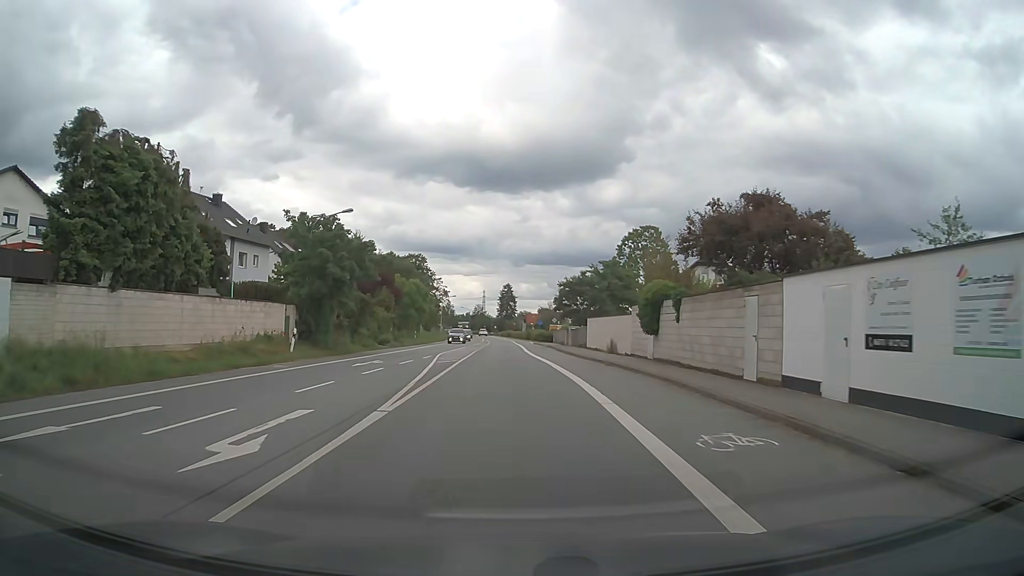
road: primary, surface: asphalt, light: Day
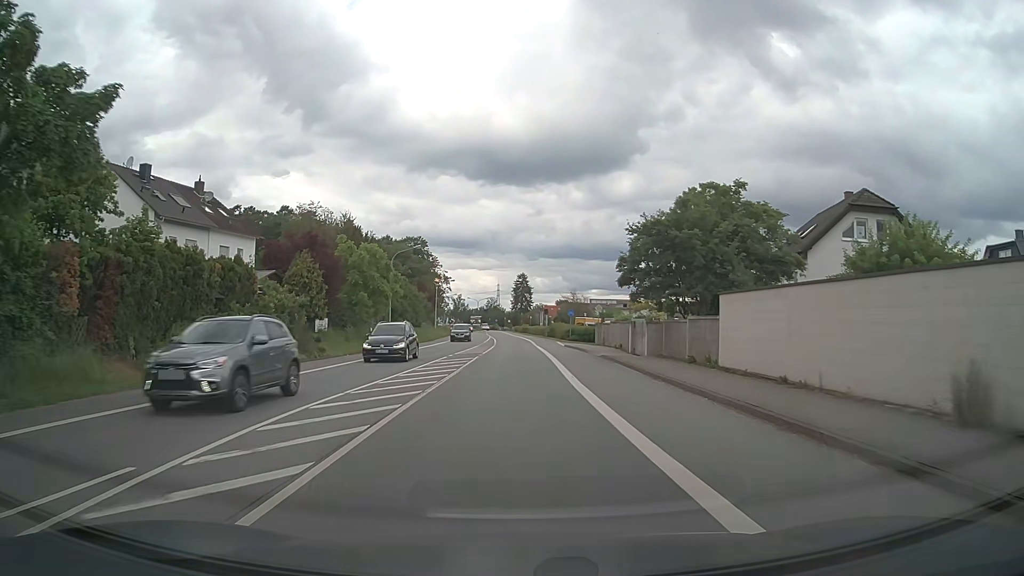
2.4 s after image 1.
(-0.3, +28.9) m; -1°
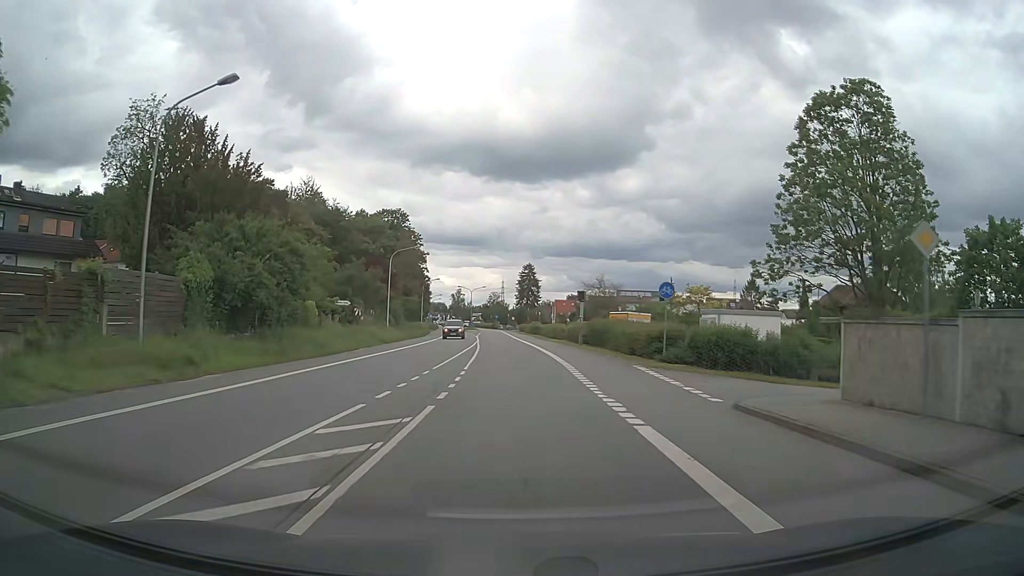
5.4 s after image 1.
(-0.2, +37.9) m; -1°
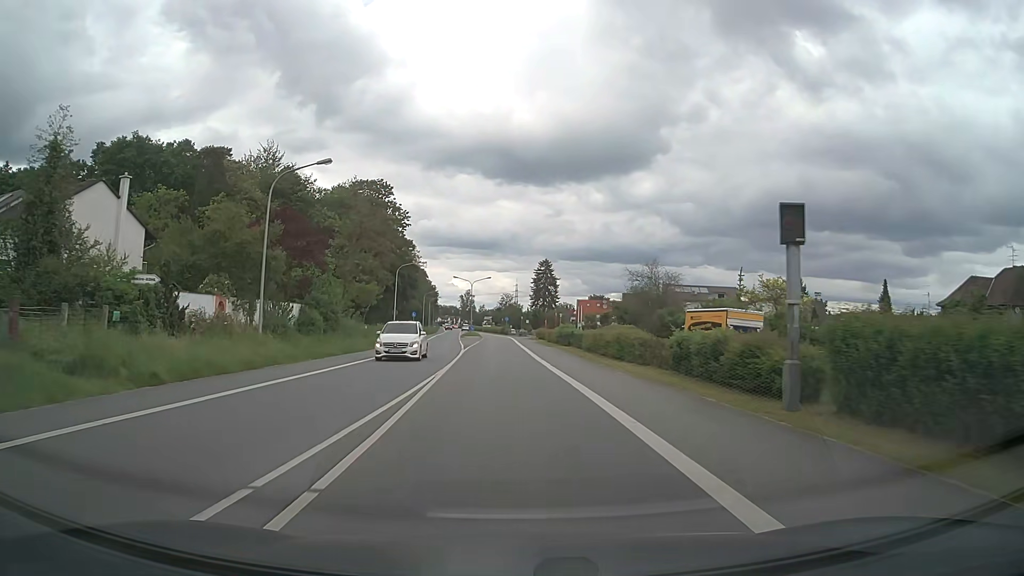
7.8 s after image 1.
(-0.2, +30.8) m; -1°
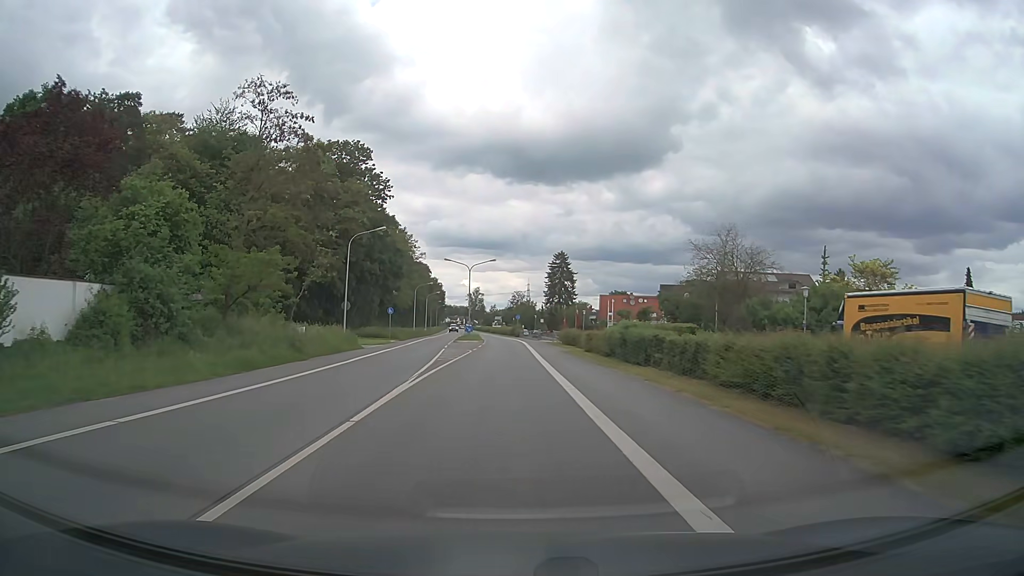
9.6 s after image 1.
(-0.2, +23.2) m; -1°
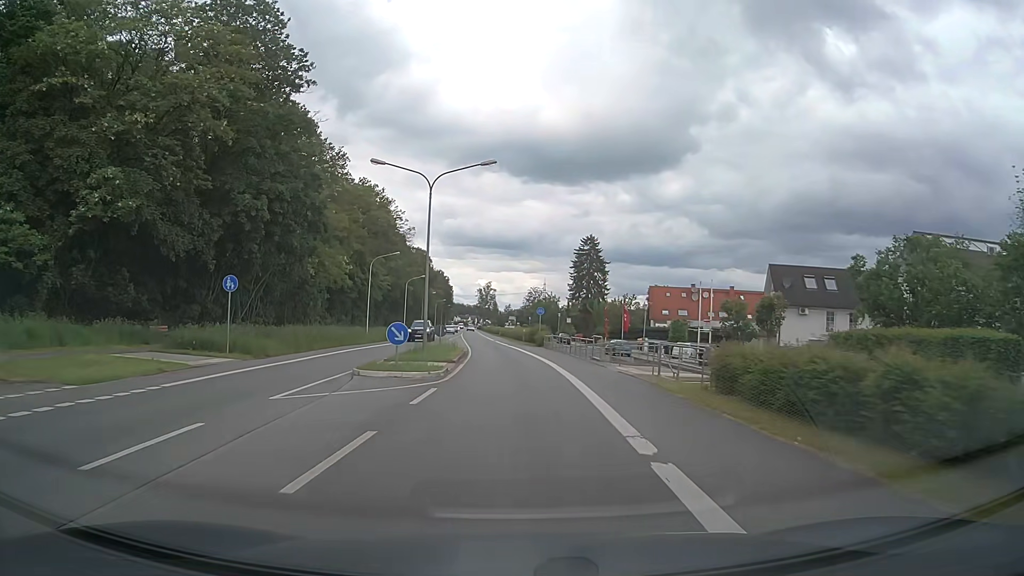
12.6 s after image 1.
(-0.6, +38.8) m; -1°
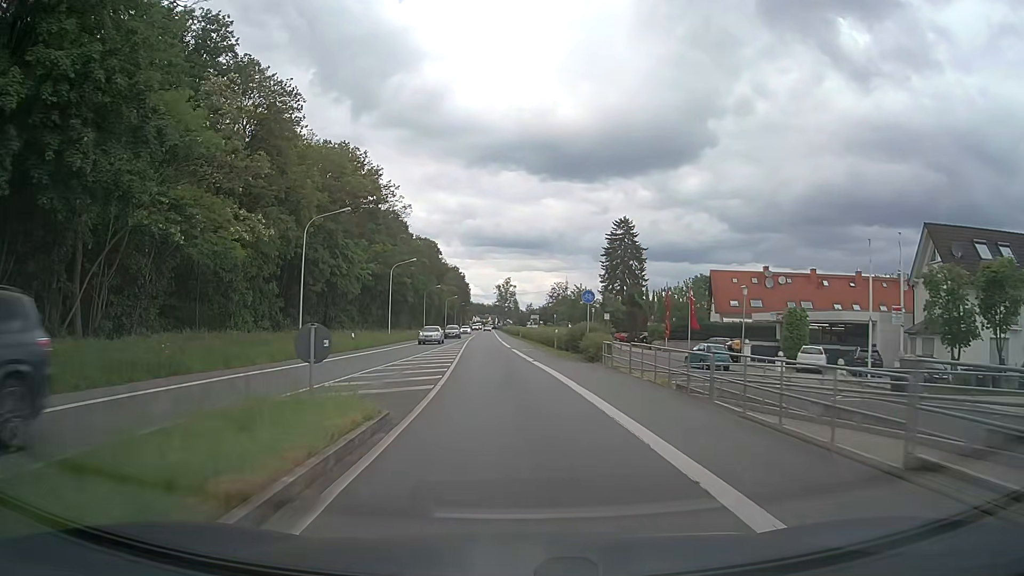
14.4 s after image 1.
(-0.3, +23.3) m; -2°
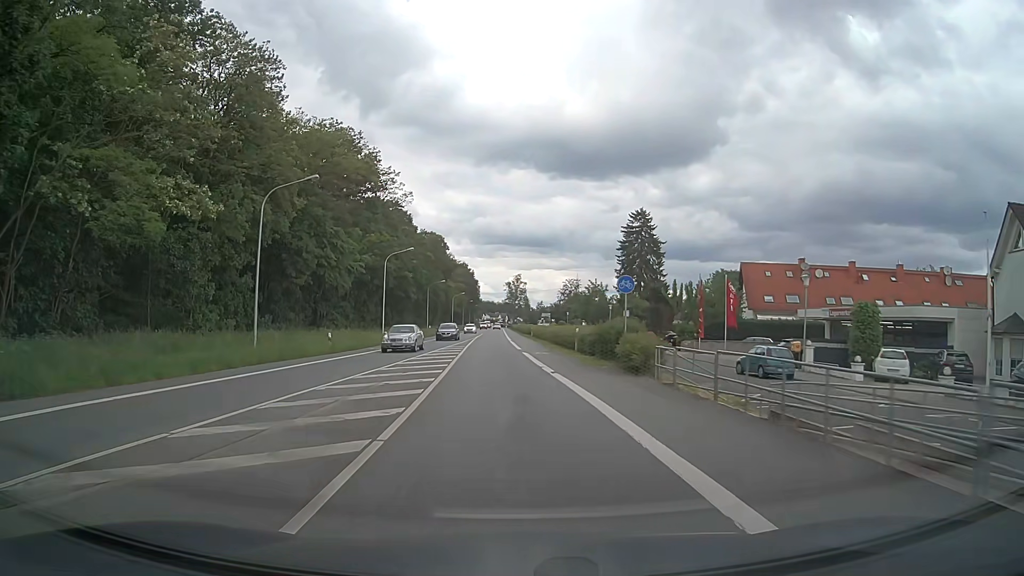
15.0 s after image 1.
(-0.1, +7.8) m; -1°
(0, +10) (0, +20) (-1, +30) (-1, +40) (-2, +50) (-2, +60) (-2, +70) (-3, +80) (-3, +90) (-3, +100) m
